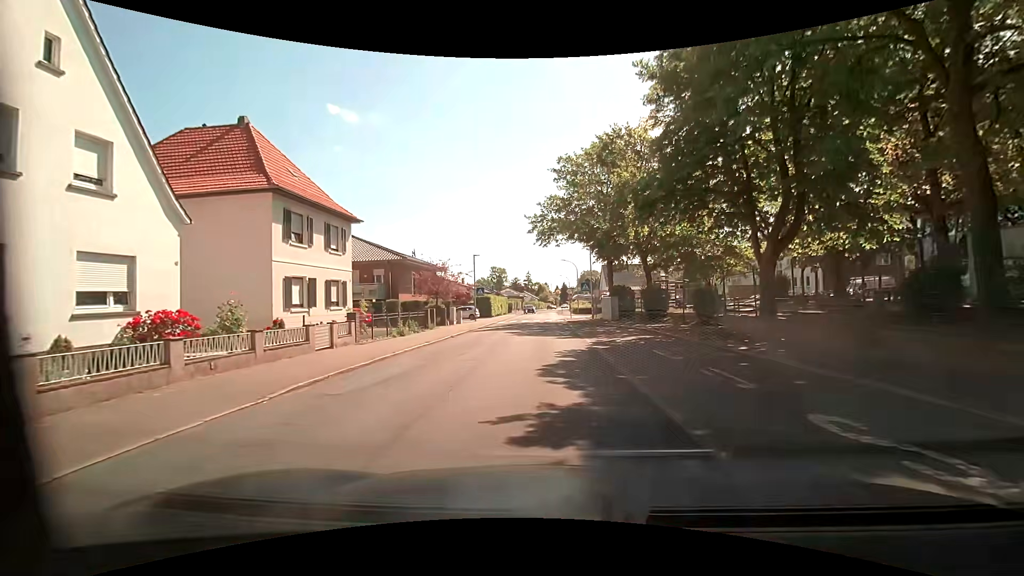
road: residential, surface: asphalt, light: Day
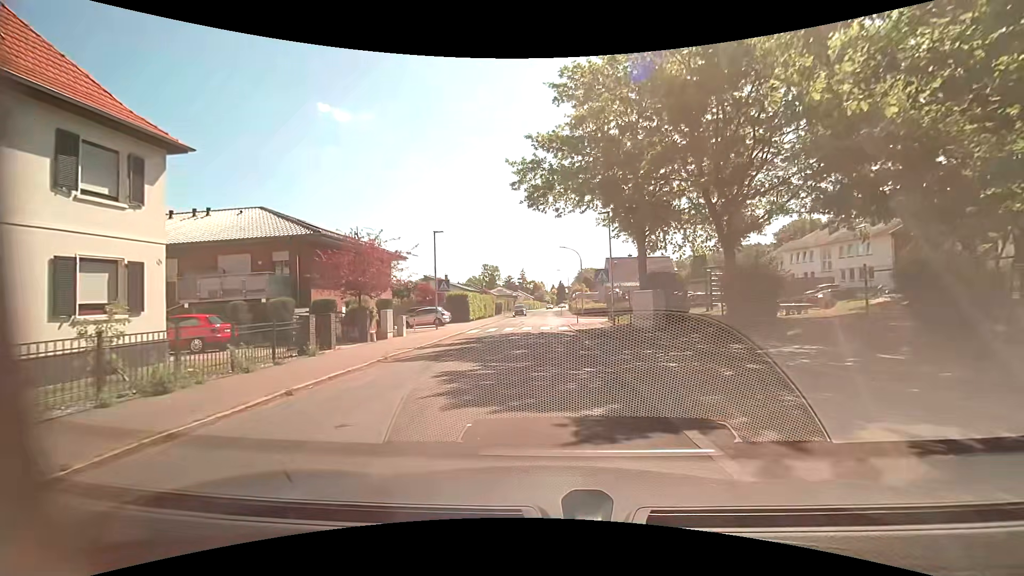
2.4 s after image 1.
(0.0, +14.8) m; 0°
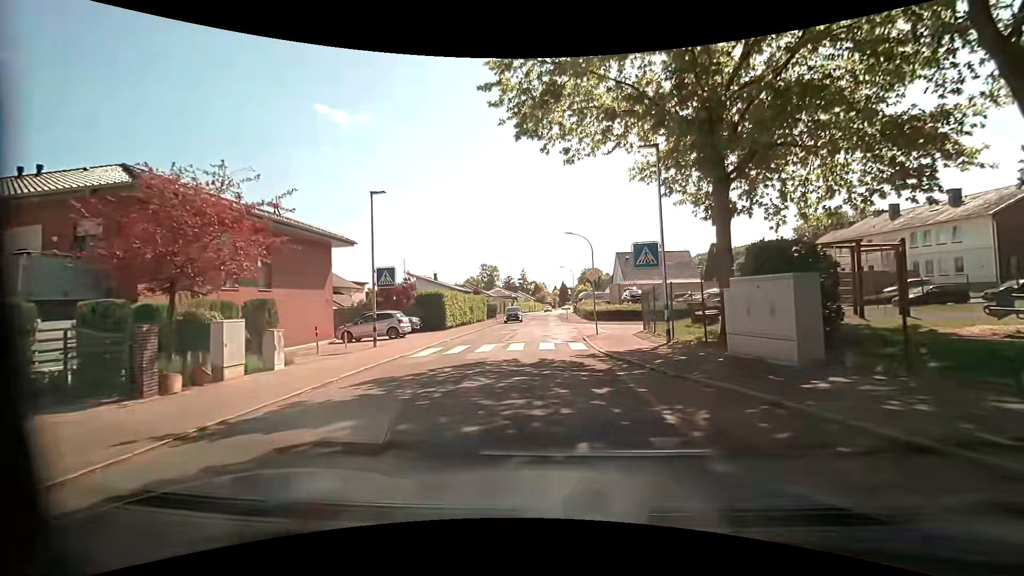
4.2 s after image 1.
(0.0, +11.5) m; -1°
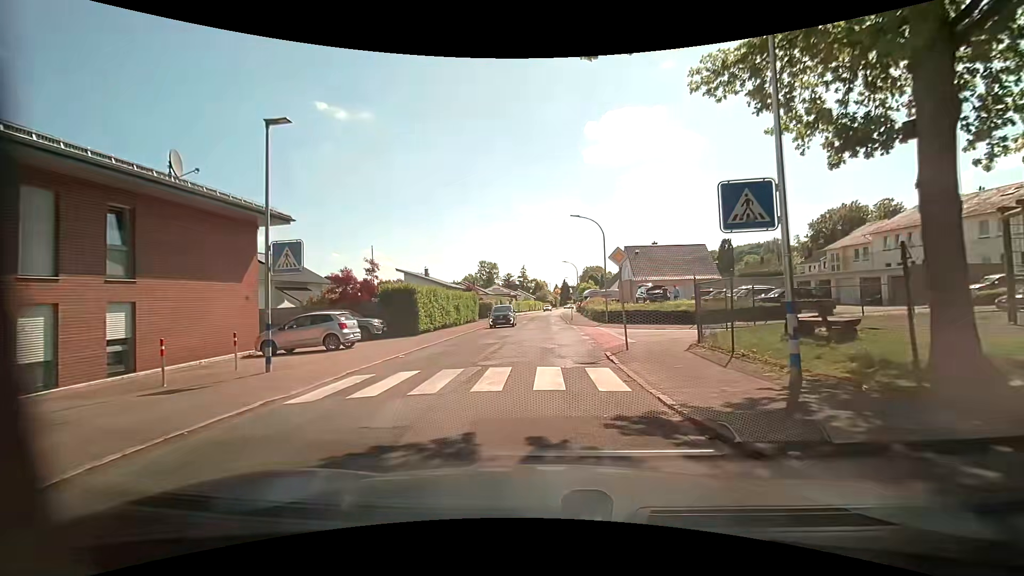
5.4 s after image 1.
(0.0, +7.6) m; 0°
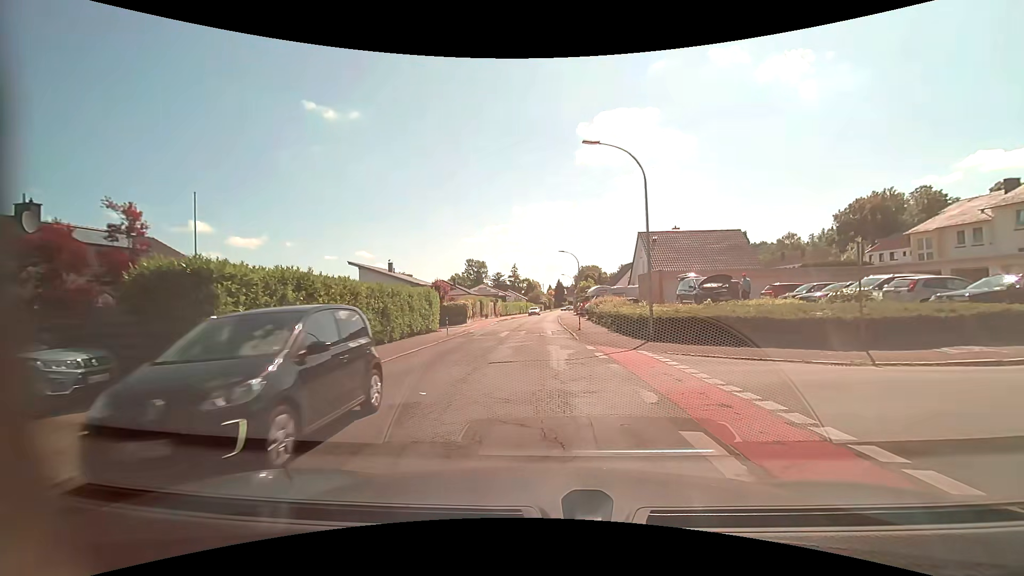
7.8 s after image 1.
(+0.1, +15.9) m; +1°
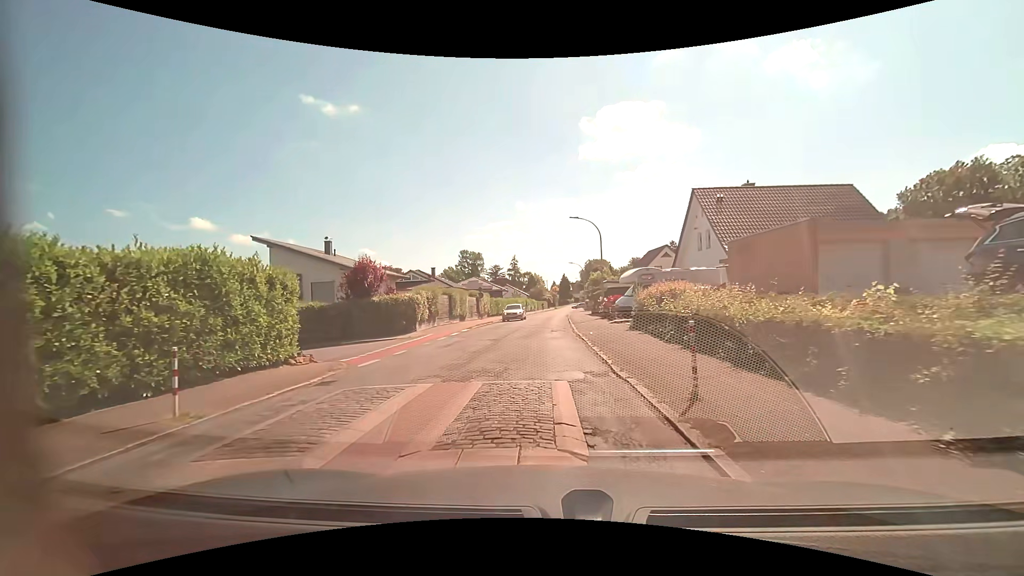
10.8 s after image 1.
(-0.1, +20.1) m; 0°
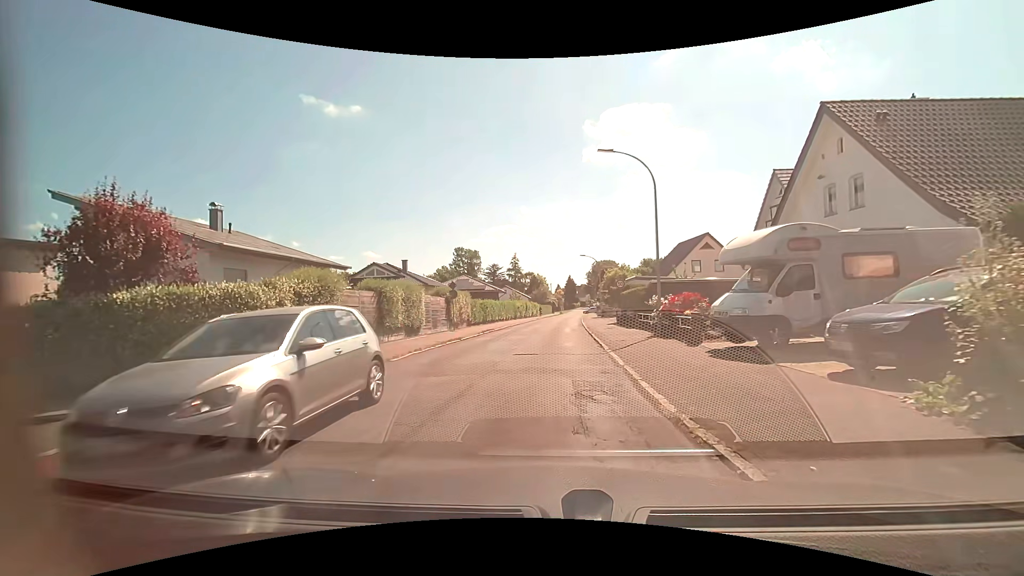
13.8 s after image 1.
(-0.3, +16.6) m; -1°
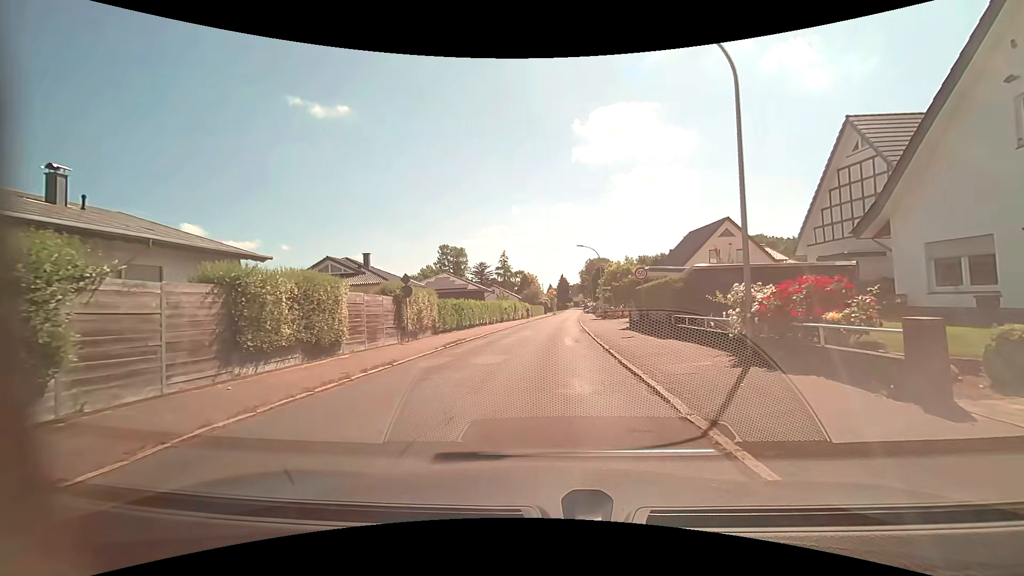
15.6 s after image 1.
(0.0, +9.5) m; +1°
(0, +10) (0, +20) (+1, +30) (+1, +40) (+1, +50) (+2, +60) (+3, +70) (+3, +80) (+4, +90) (+5, +100) m
